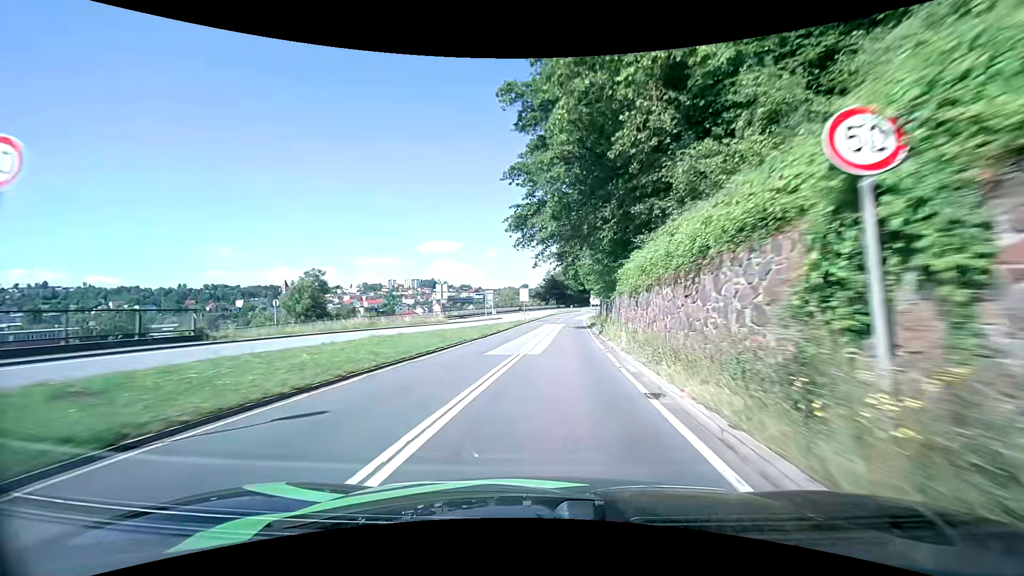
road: primary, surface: asphalt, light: Day
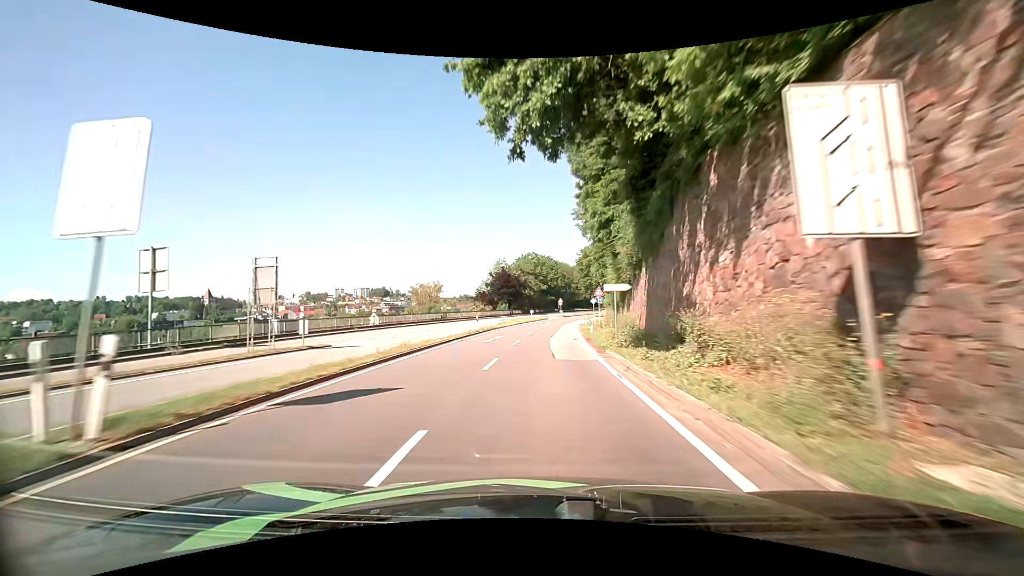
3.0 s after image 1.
(+3.3, +53.6) m; +6°
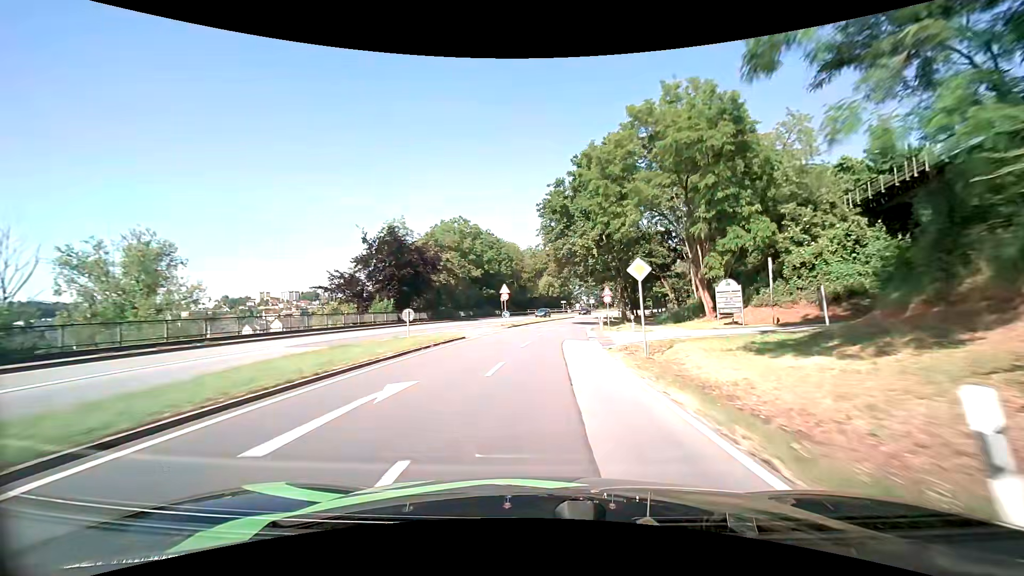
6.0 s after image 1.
(+1.8, +55.1) m; +6°
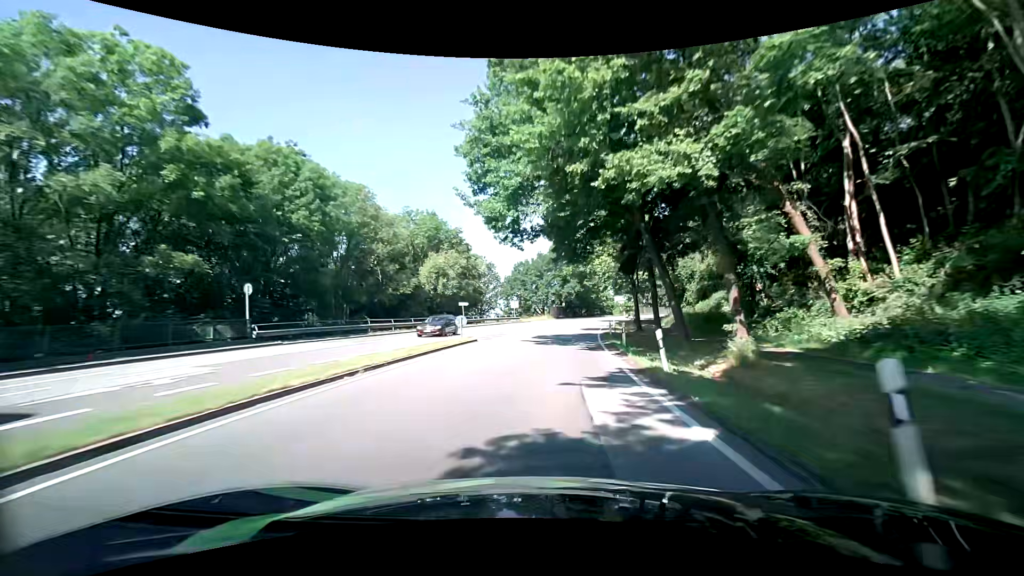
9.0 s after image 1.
(+4.5, +54.6) m; +10°
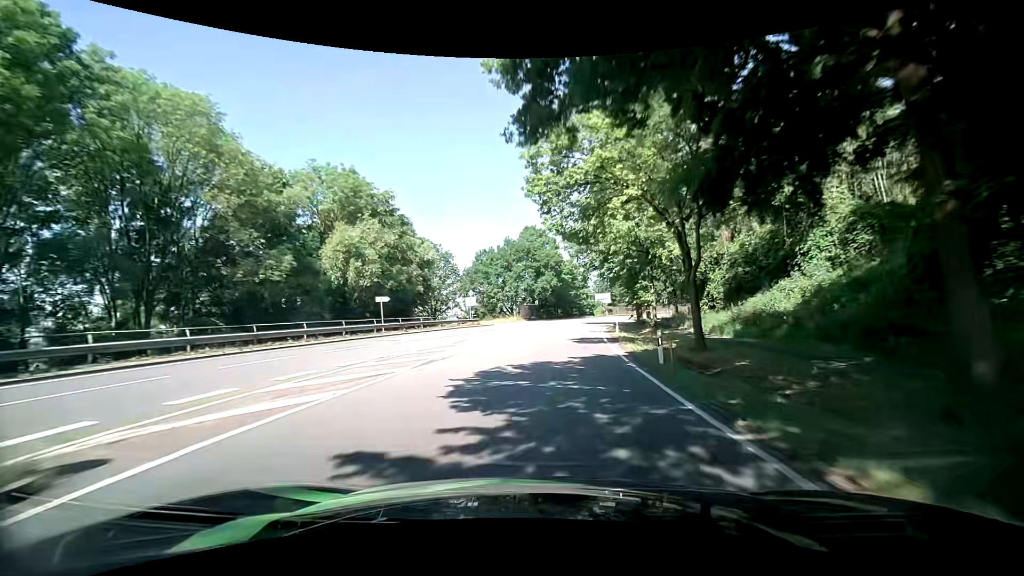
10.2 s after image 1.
(+0.5, +21.5) m; +3°
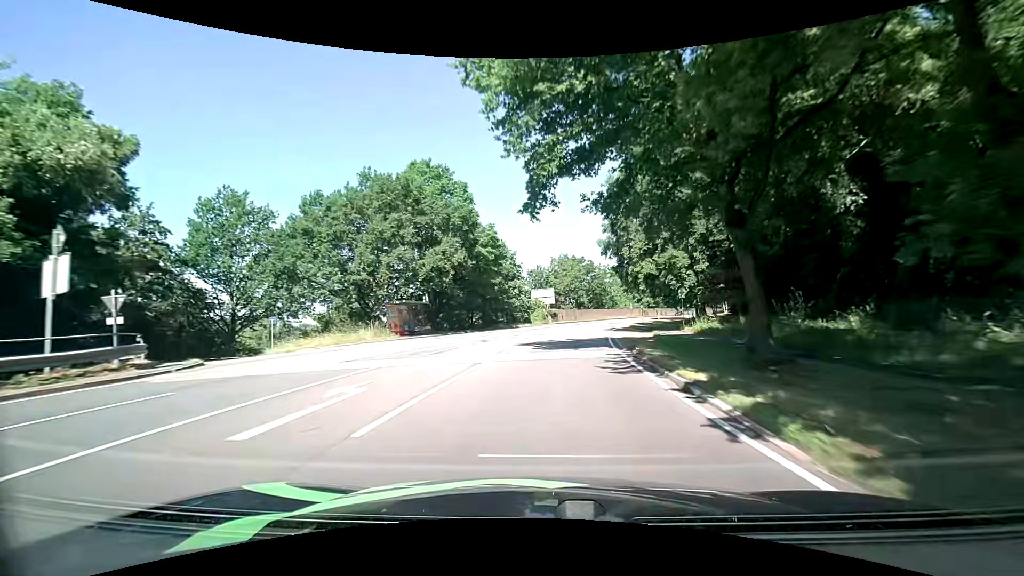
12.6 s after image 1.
(+2.9, +42.9) m; +8°
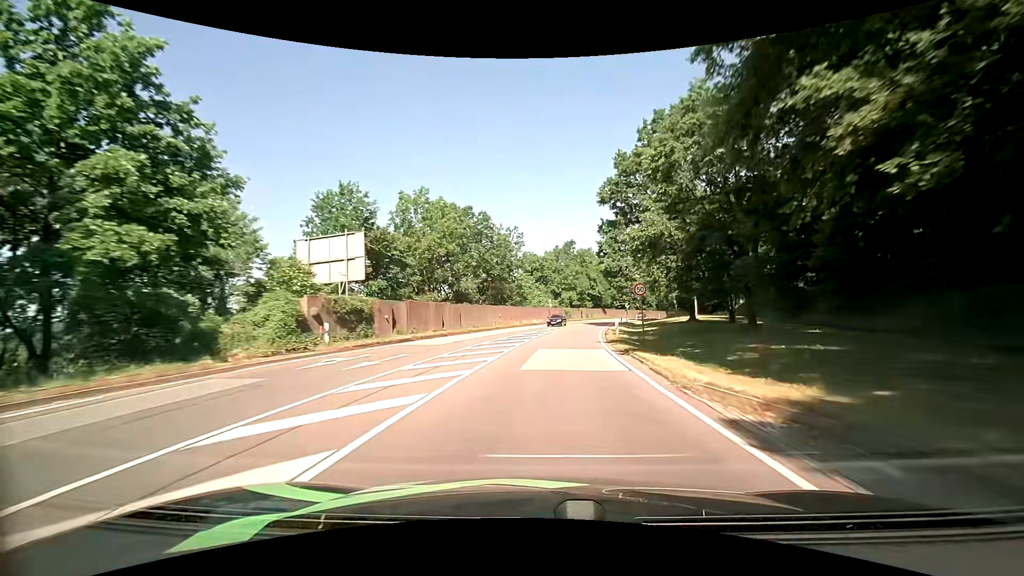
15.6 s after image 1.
(+5.6, +53.4) m; +12°
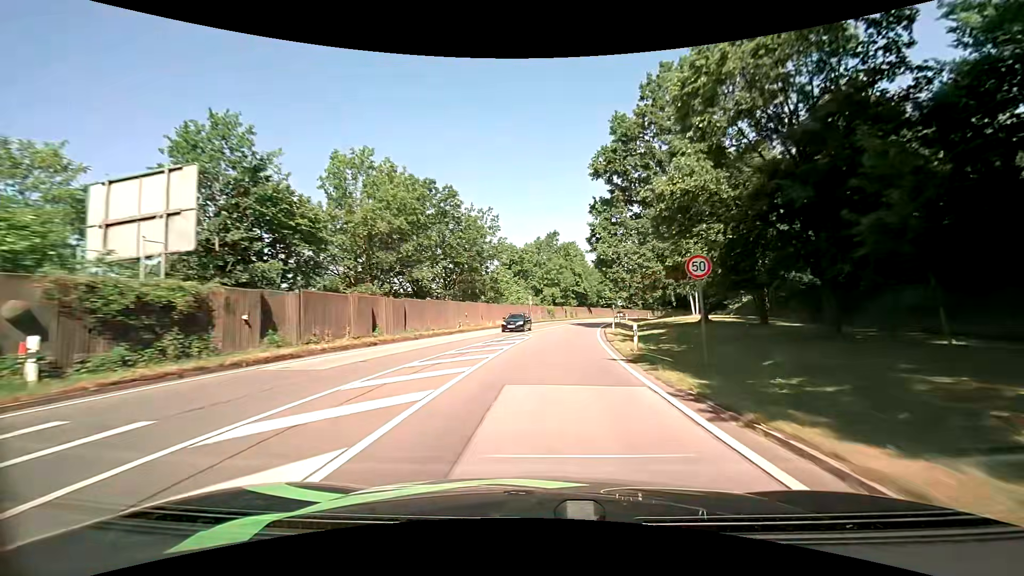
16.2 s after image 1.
(+0.2, +10.8) m; +2°
(0, +10) (+1, +20) (+2, +30) (+3, +40) (+4, +50) (+6, +60) (+8, +69) (+10, +79) (+13, +89) (+16, +98) m
